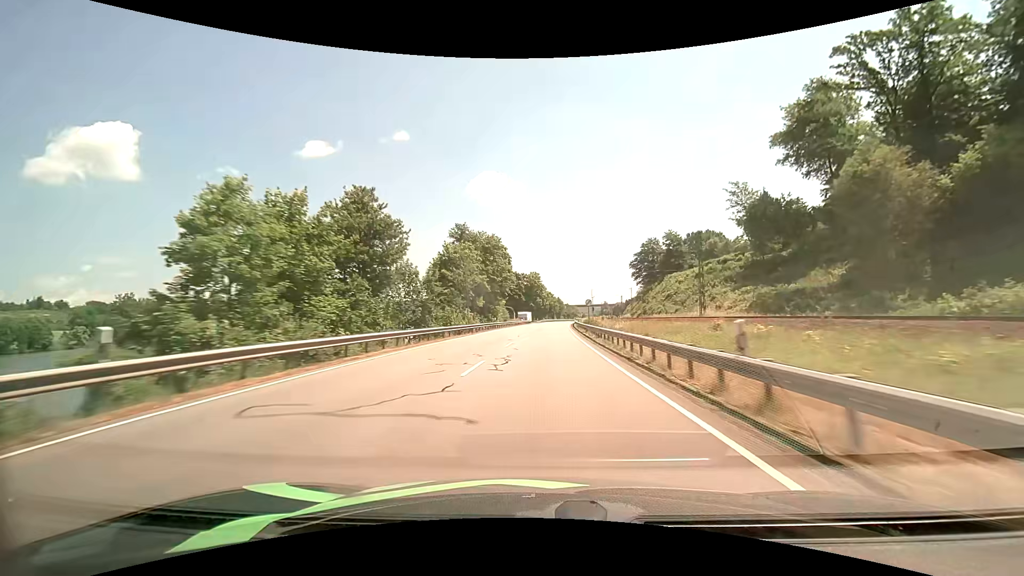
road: primary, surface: asphalt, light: Day
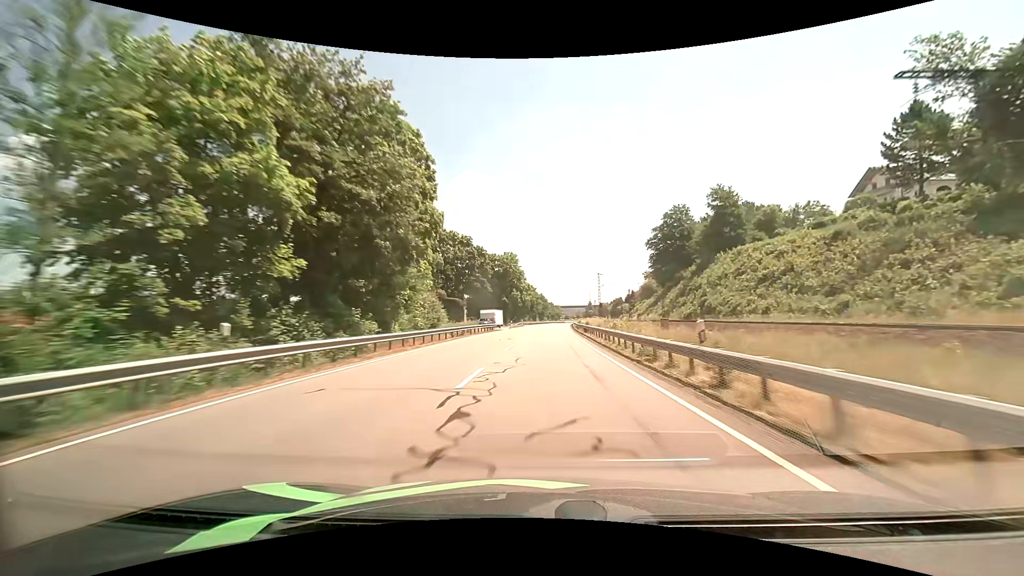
(+0.8, +49.5) m; +2°
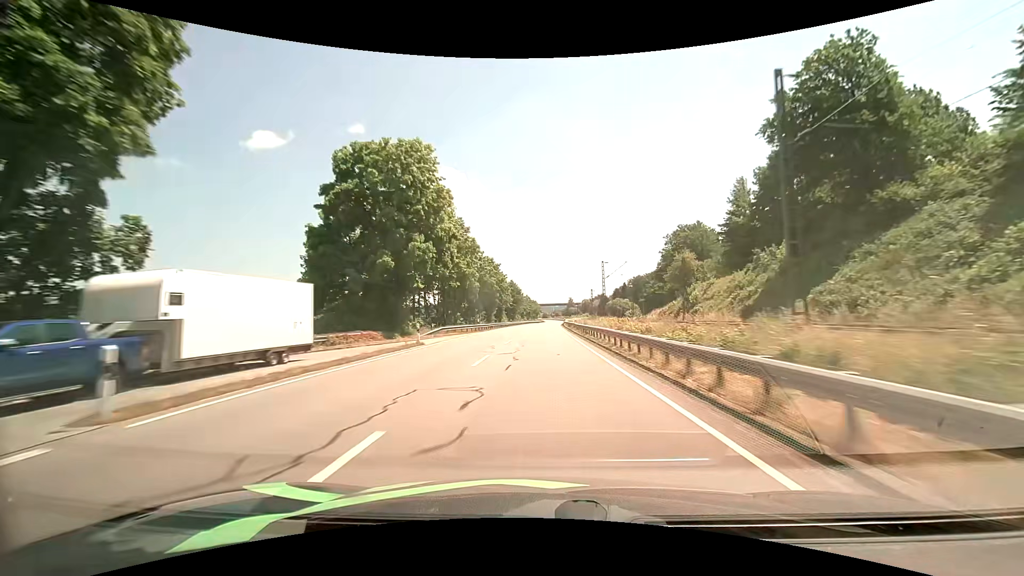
(+2.3, +67.2) m; +3°
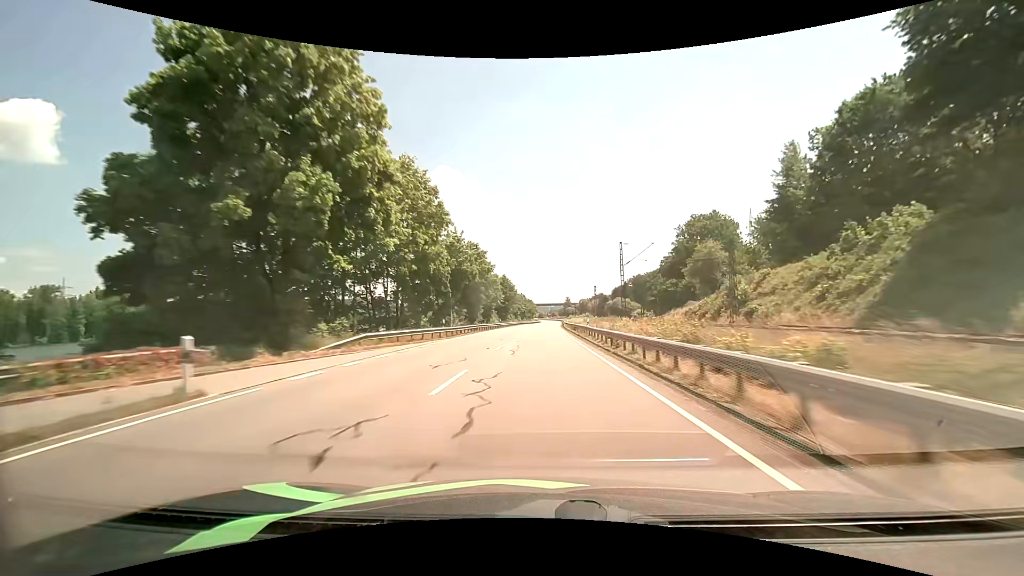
(0.0, +17.0) m; 0°
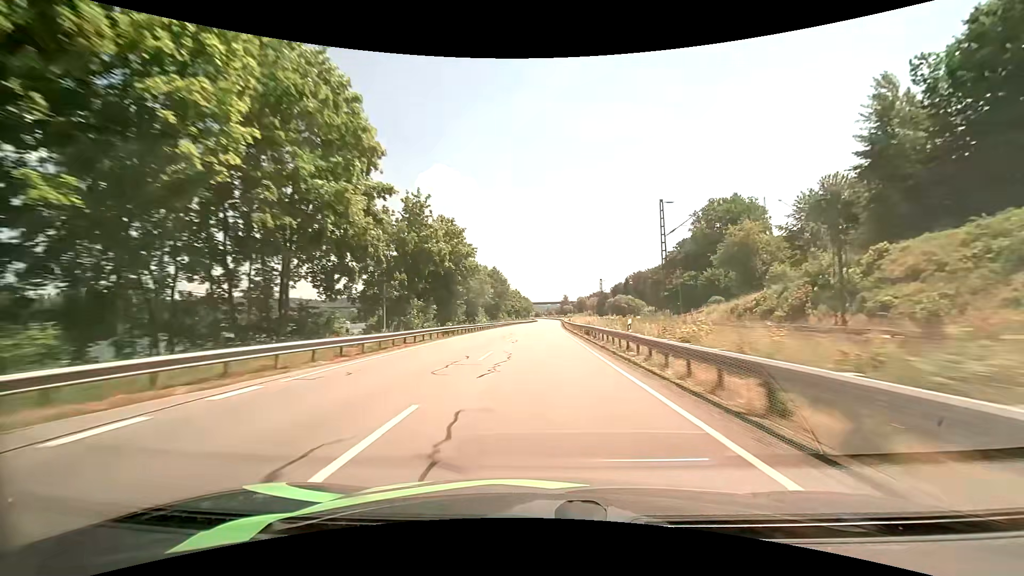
(+0.1, +17.2) m; 0°
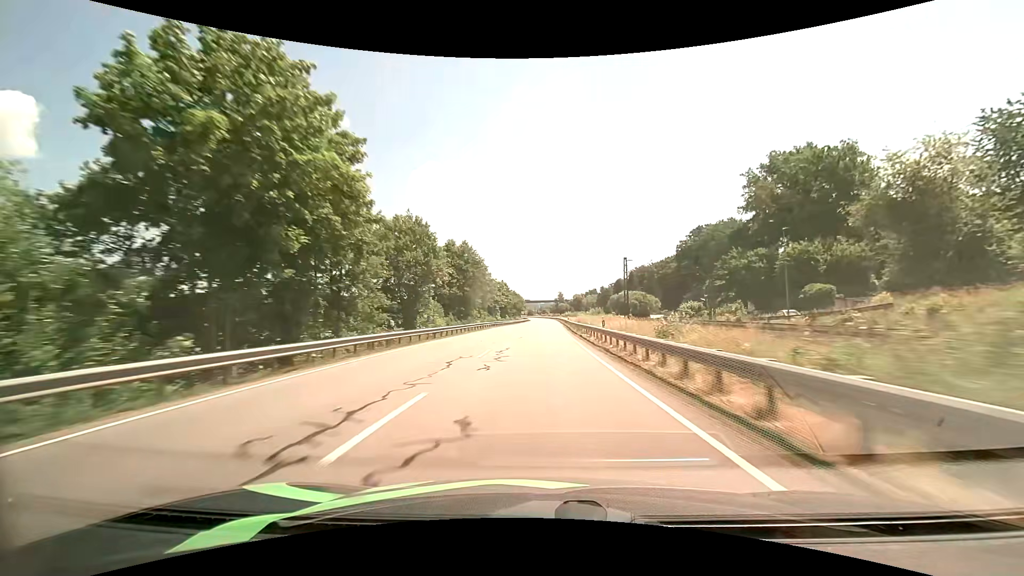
(+0.3, +34.6) m; +1°
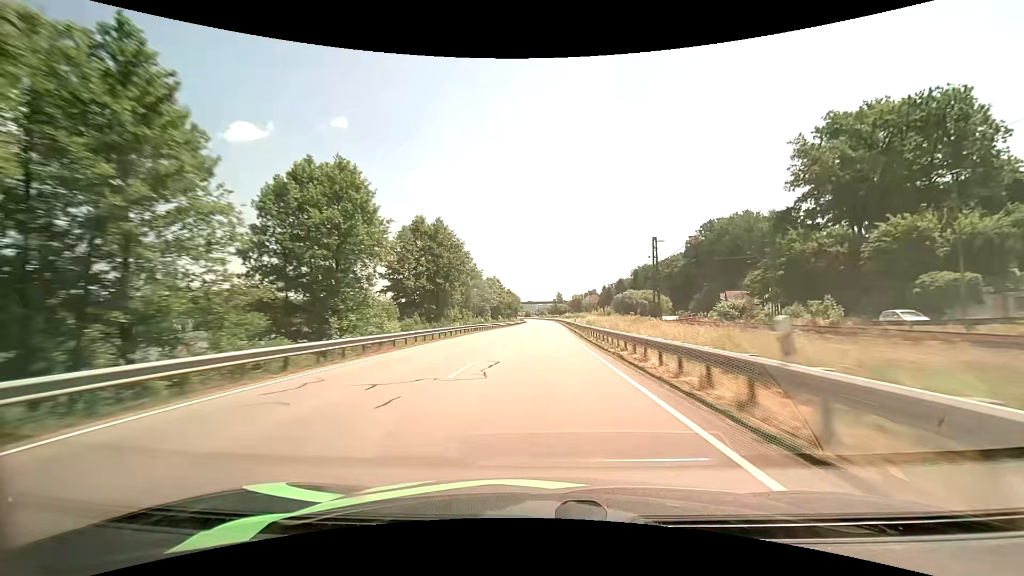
(0.0, +17.5) m; 0°
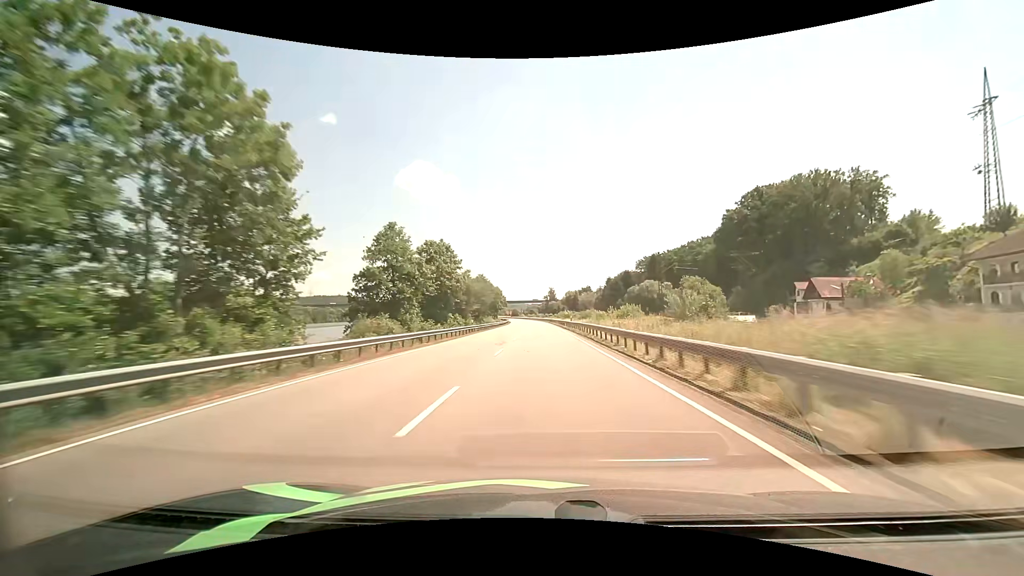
(+0.3, +52.9) m; +1°
(0, +10) (0, +20) (0, +30) (0, +40) (0, +50) (0, +60) (0, +70) (0, +80) (0, +90) (0, +100) m
